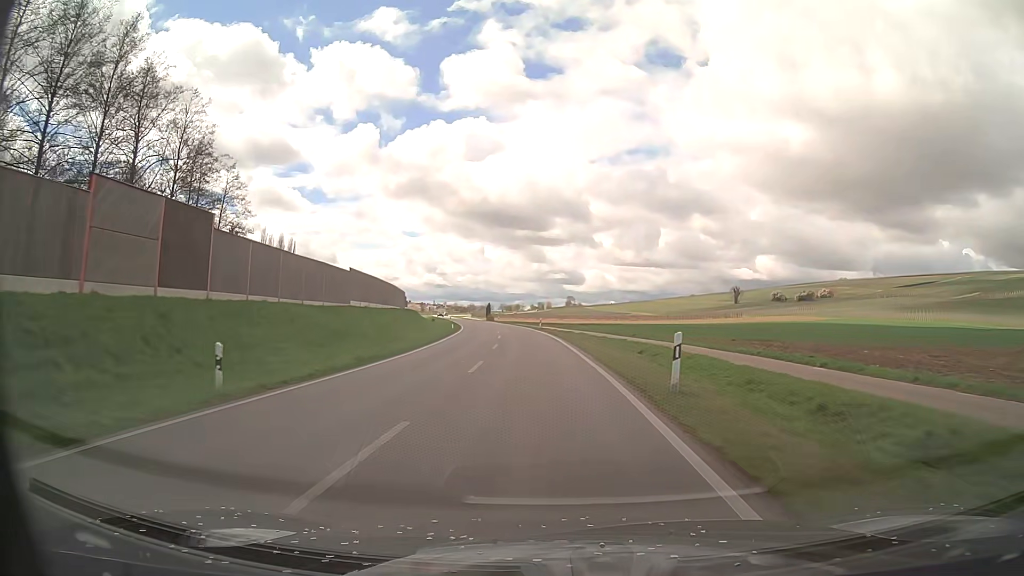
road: primary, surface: asphalt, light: Day
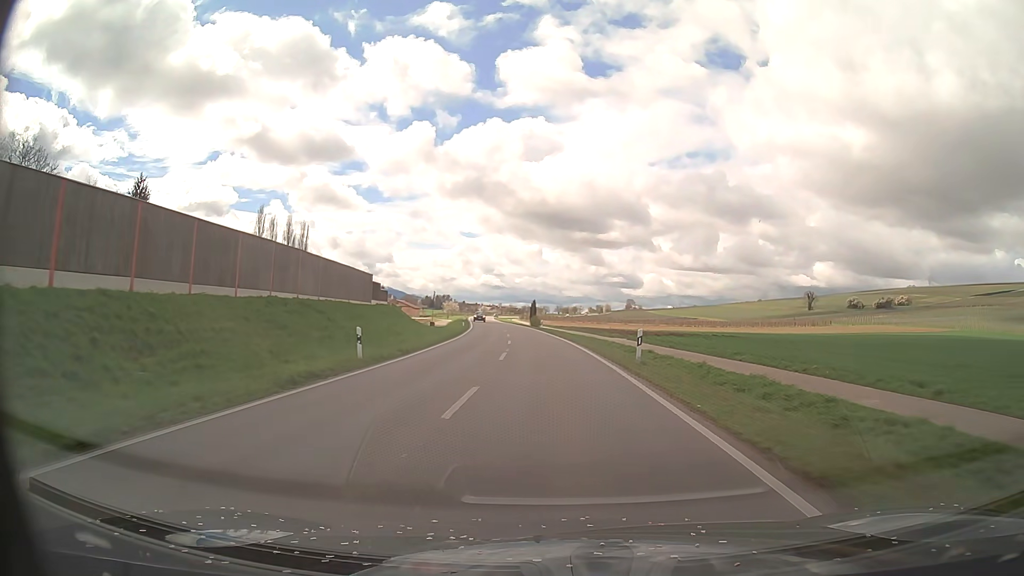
(-1.8, +42.1) m; -5°
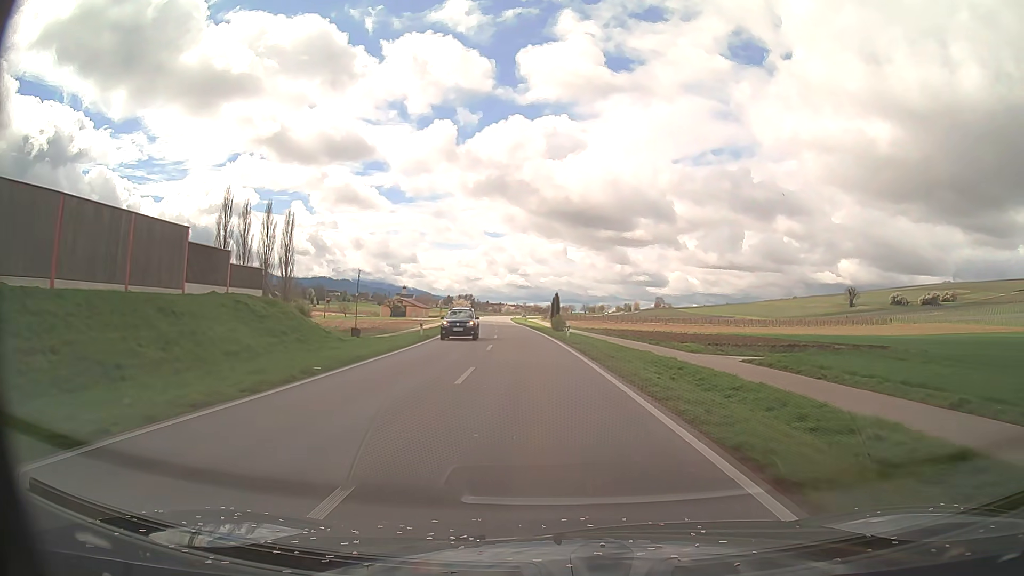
(-0.5, +31.7) m; -2°
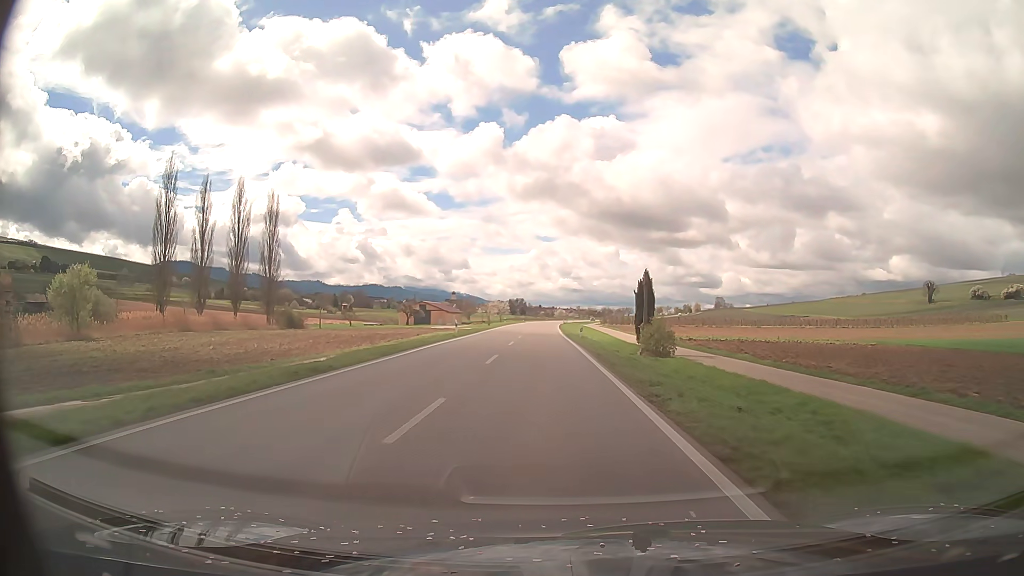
(-1.8, +42.3) m; -5°
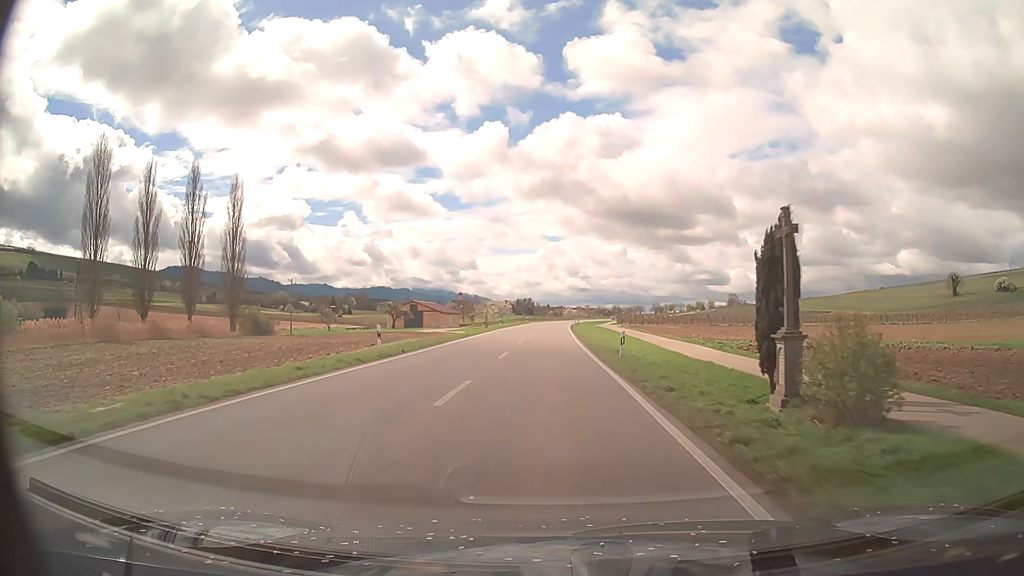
(-0.2, +21.2) m; -1°
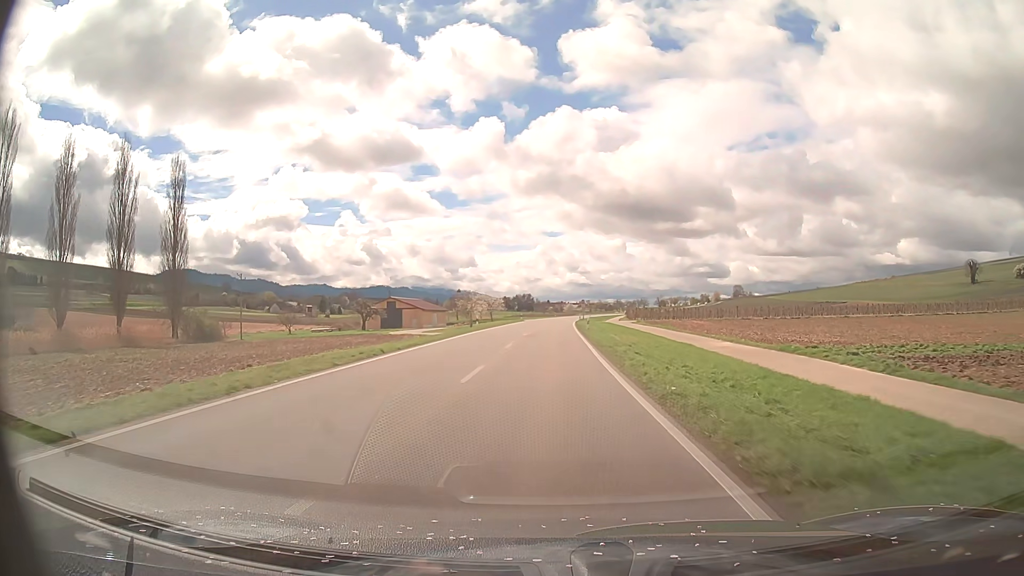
(0.0, +21.2) m; 0°
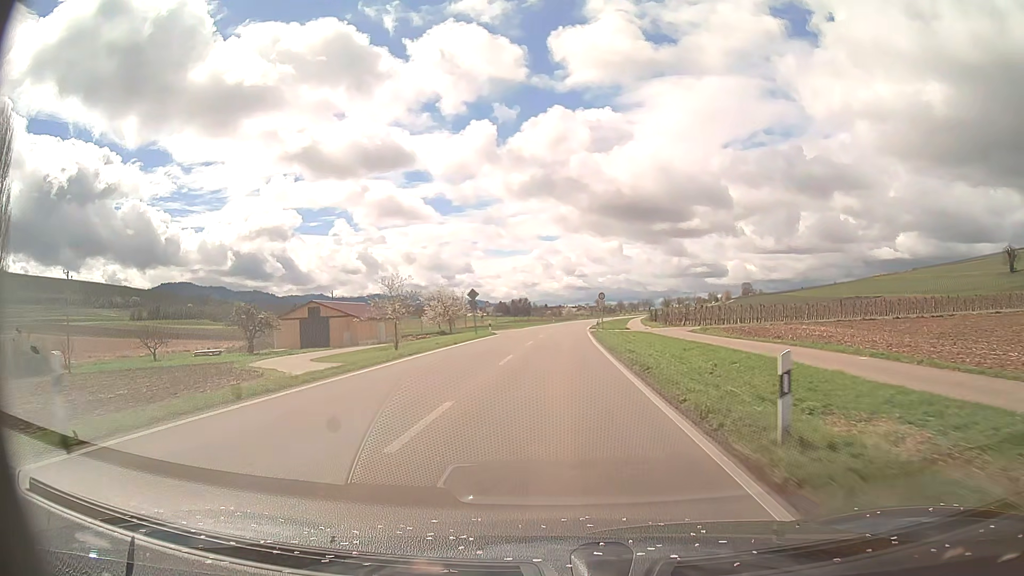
(0.0, +42.4) m; 0°
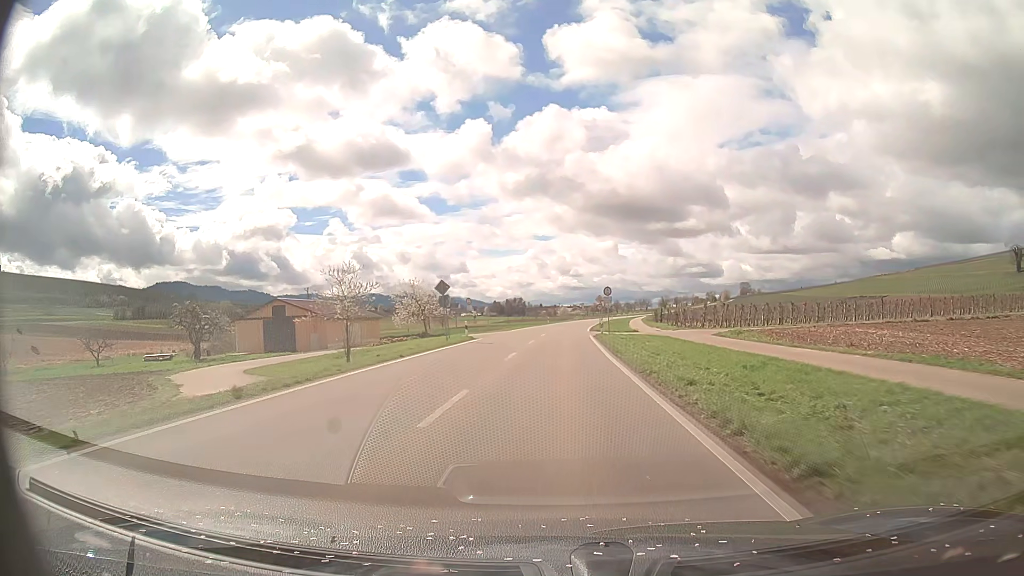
(0.0, +10.6) m; +1°
(0, +10) (0, +20) (0, +30) (+1, +40) (+1, +50) (+1, +60) (+2, +70) (+3, +80) (+4, +90) (+4, +100) m
